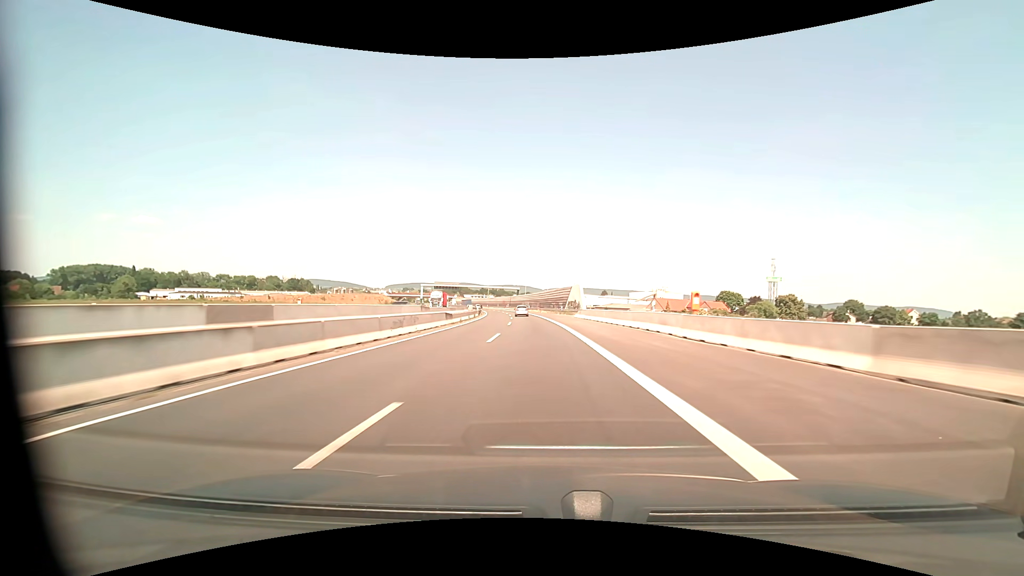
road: motorway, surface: asphalt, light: Day
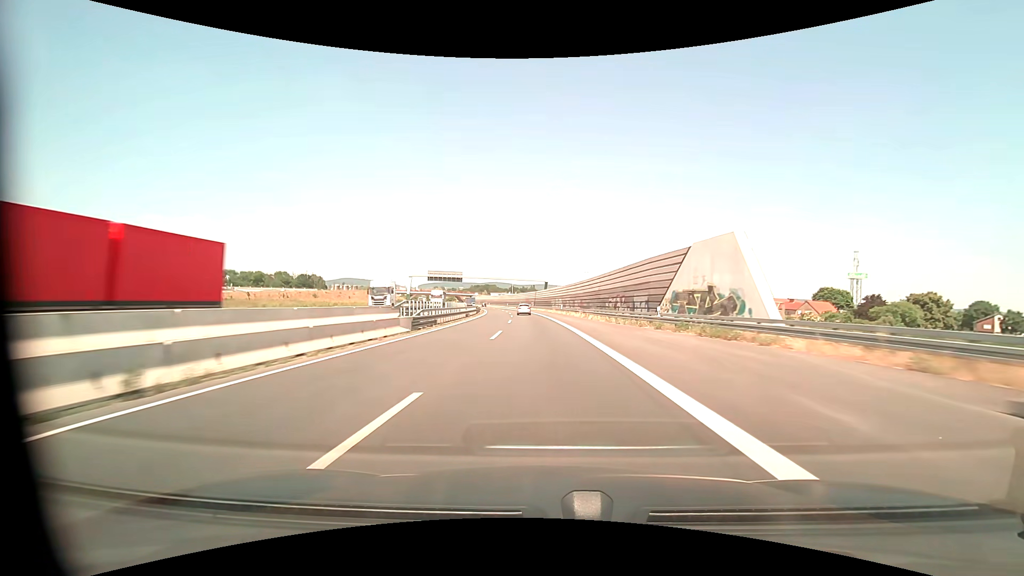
(-1.7, +53.9) m; -4°
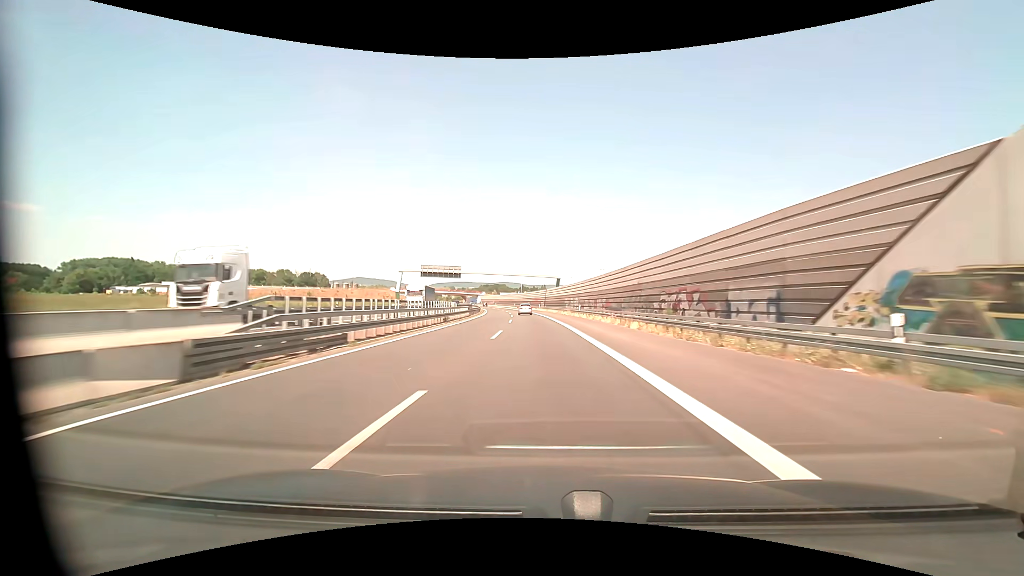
(-0.2, +18.0) m; -1°
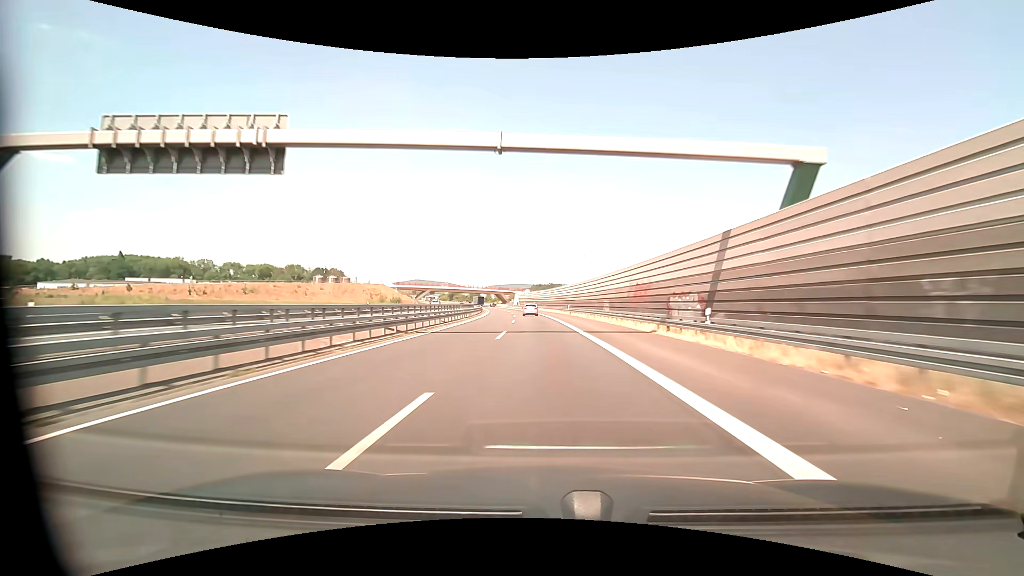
(-4.9, +90.9) m; -6°
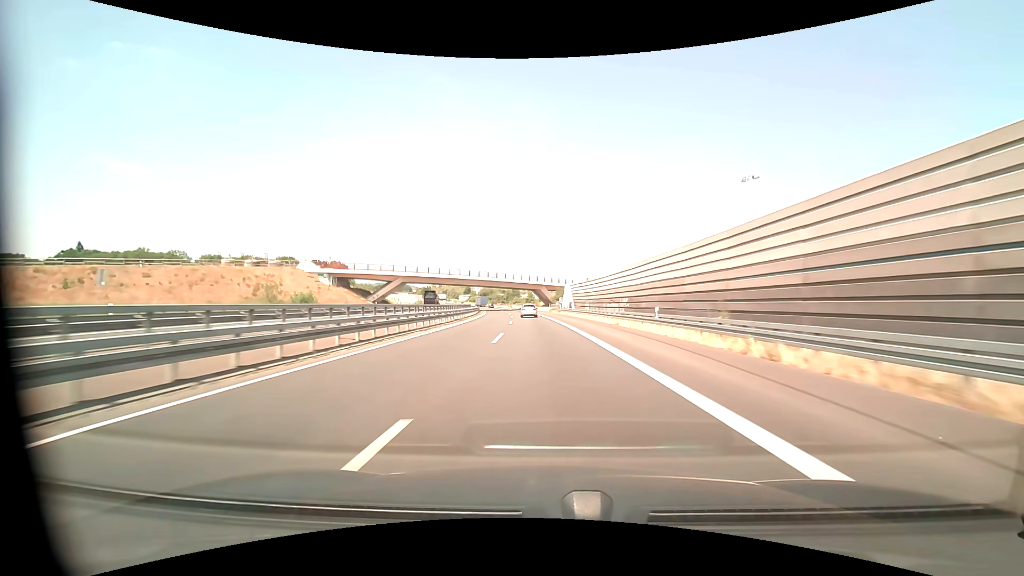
(-5.0, +92.3) m; -6°
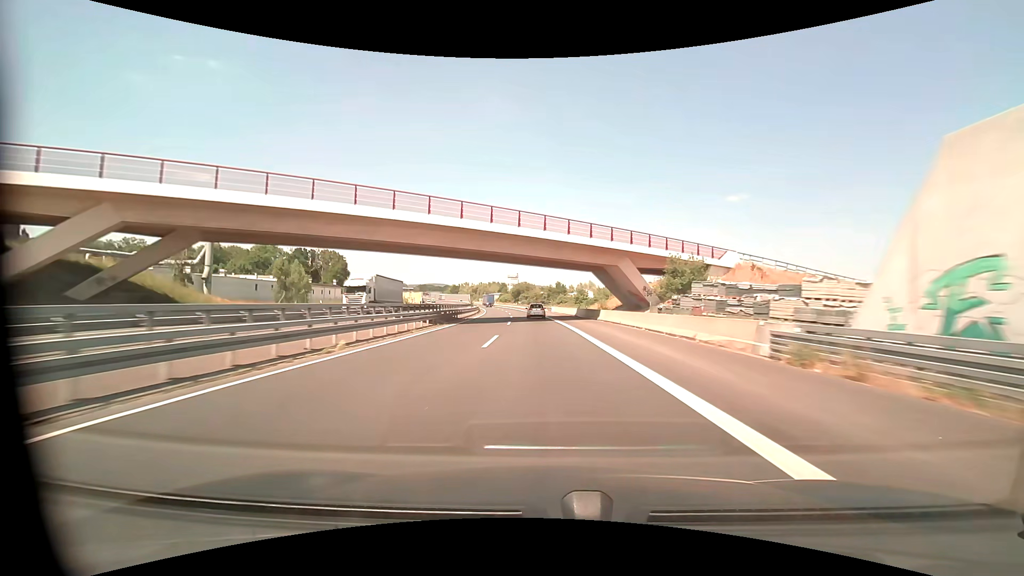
(-3.5, +74.8) m; -5°
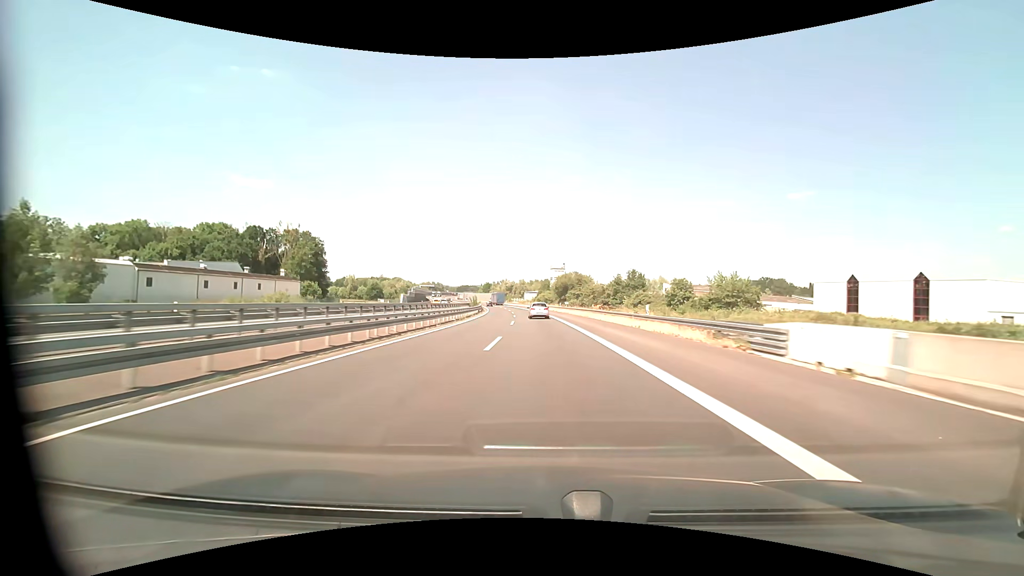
(-3.6, +73.7) m; -6°
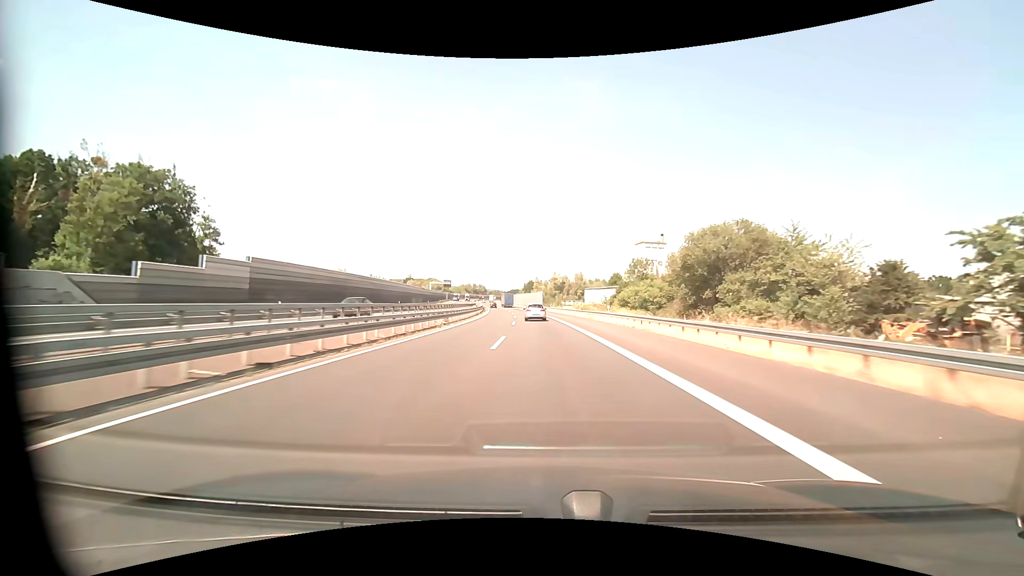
(-4.6, +89.6) m; -6°
(0, +10) (0, +20) (-1, +30) (-1, +40) (-2, +50) (-2, +60) (-3, +70) (-4, +80) (-5, +90) (-6, +100) m
